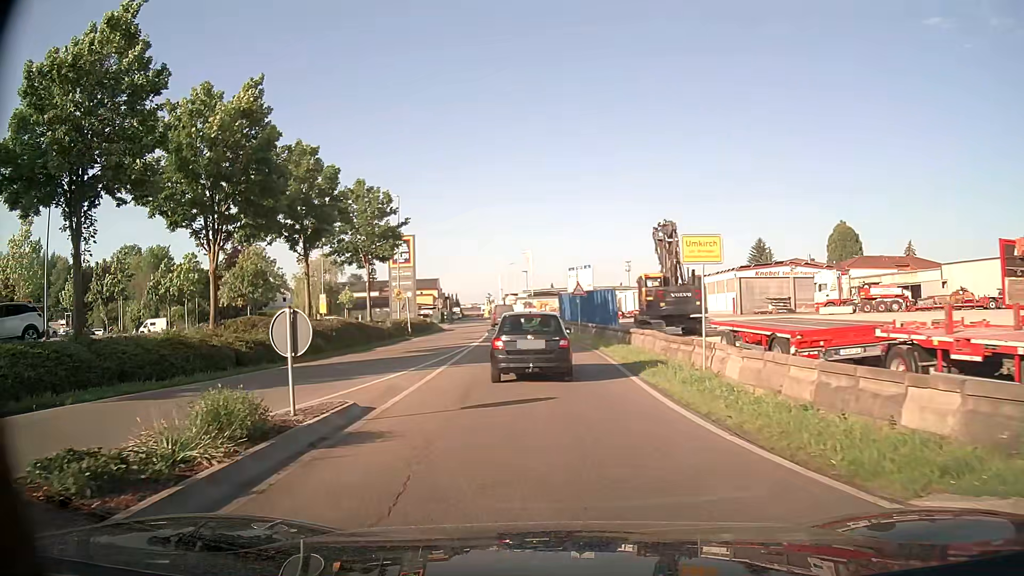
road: unclassified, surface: asphalt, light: Day
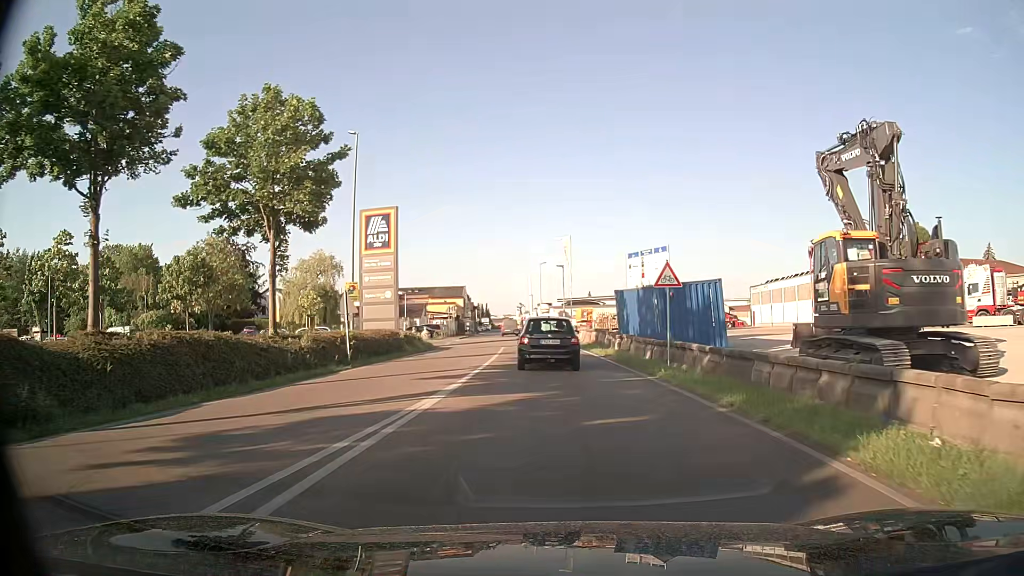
(-0.6, +19.0) m; -2°
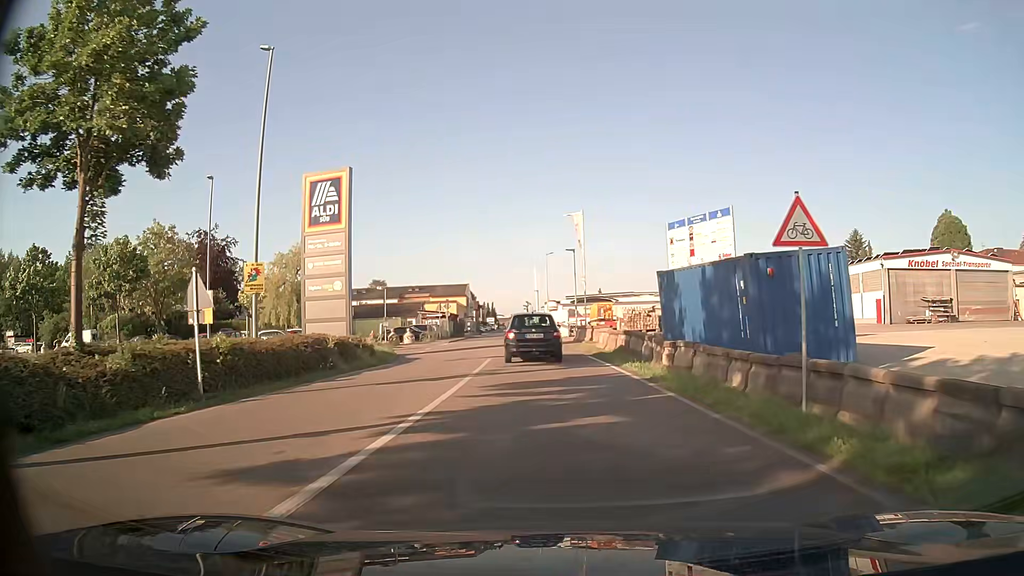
(-0.1, +10.4) m; -1°
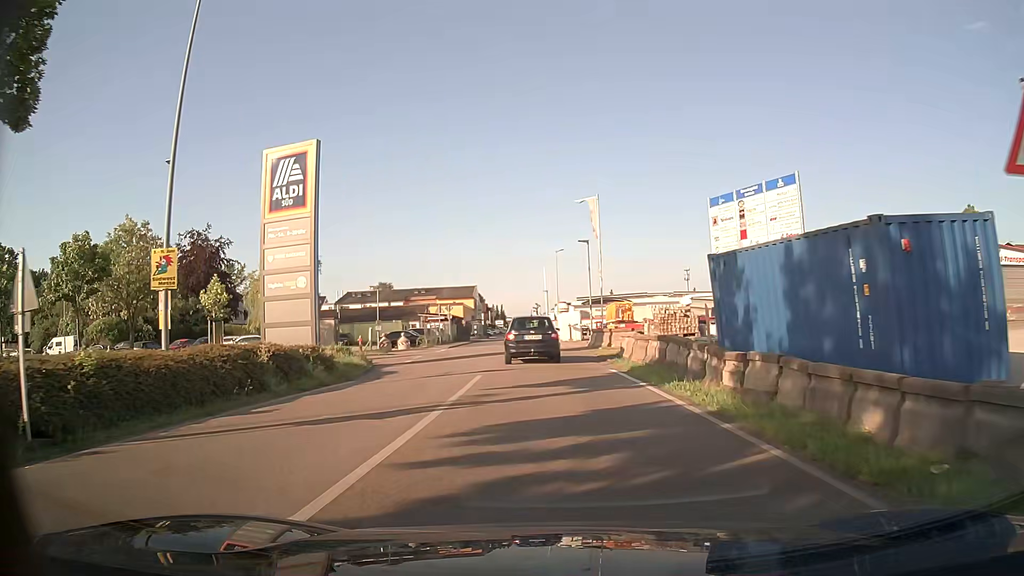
(0.0, +5.2) m; 0°
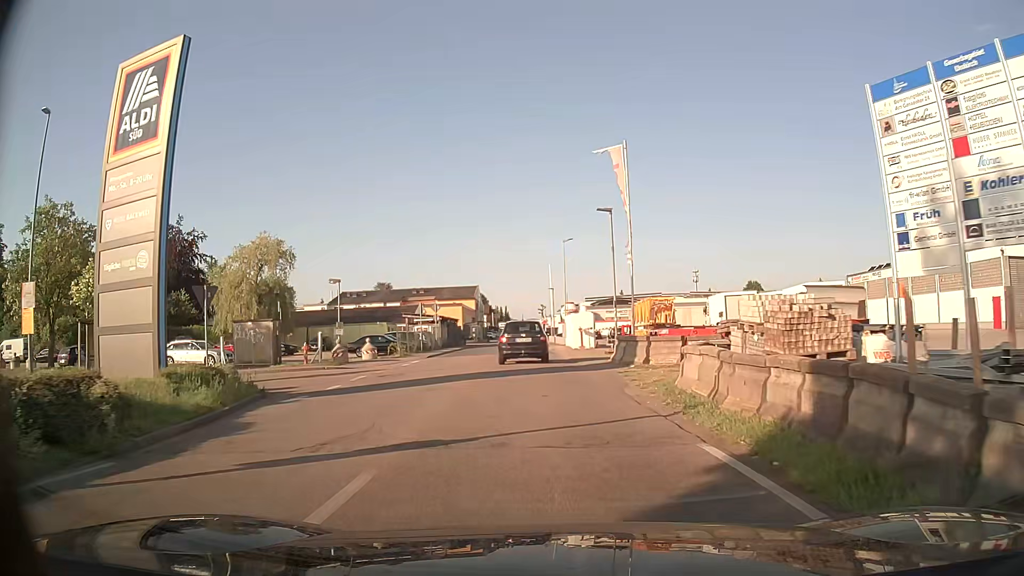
(-0.2, +10.0) m; -2°
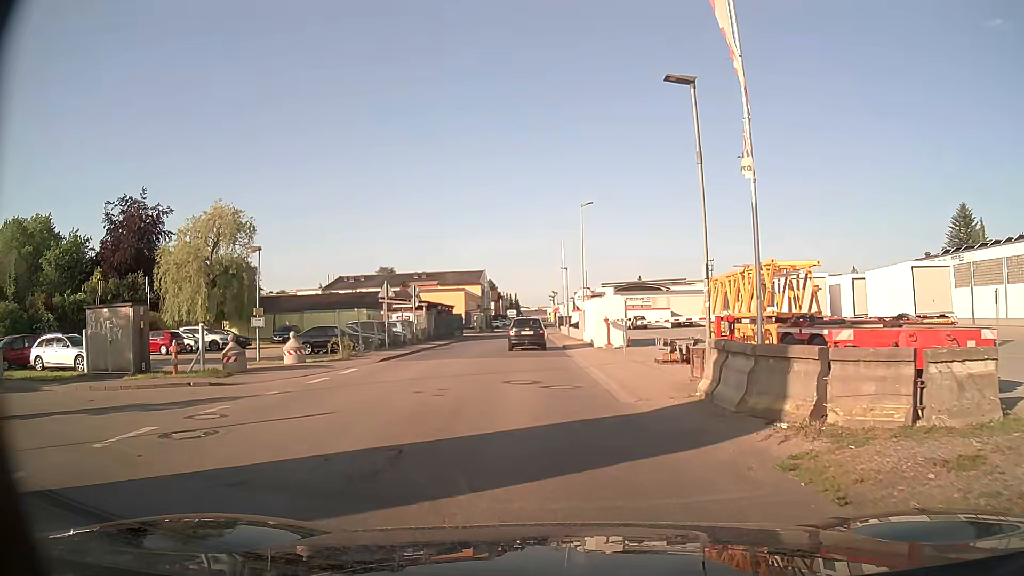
(-0.2, +11.9) m; -1°
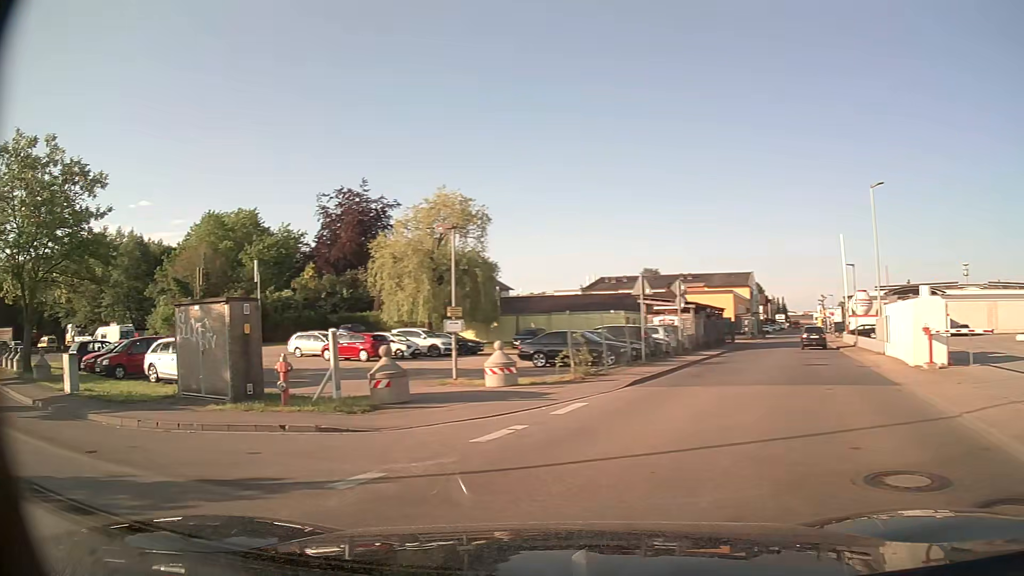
(-0.9, +7.6) m; -25°
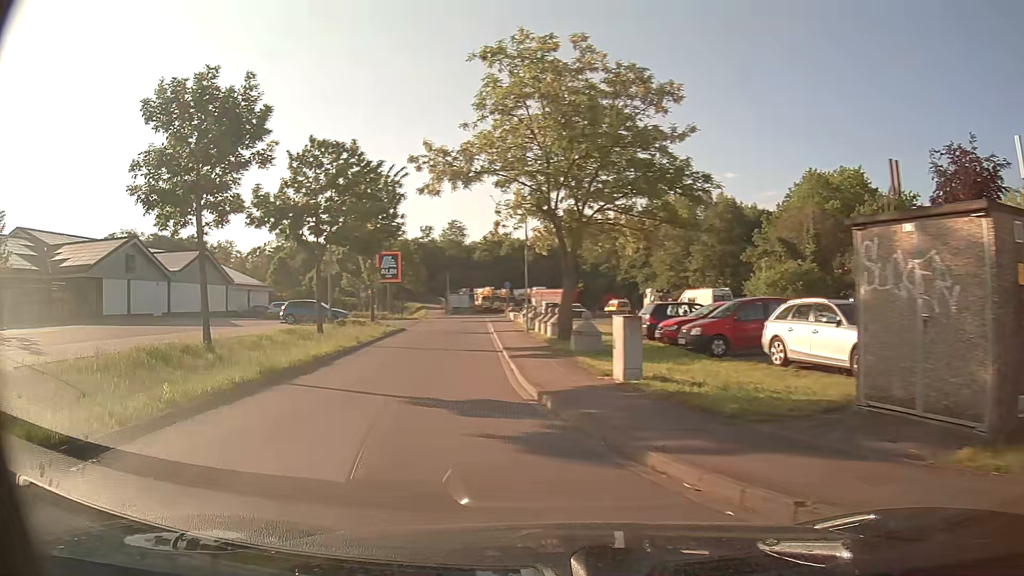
(-3.9, +7.2) m; -51°
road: service
